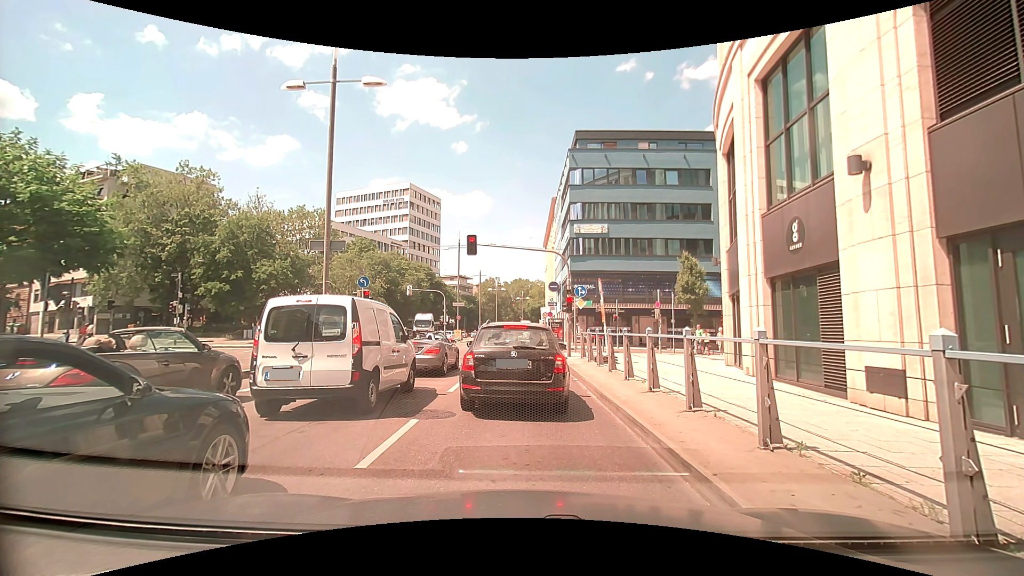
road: primary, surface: asphalt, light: Day
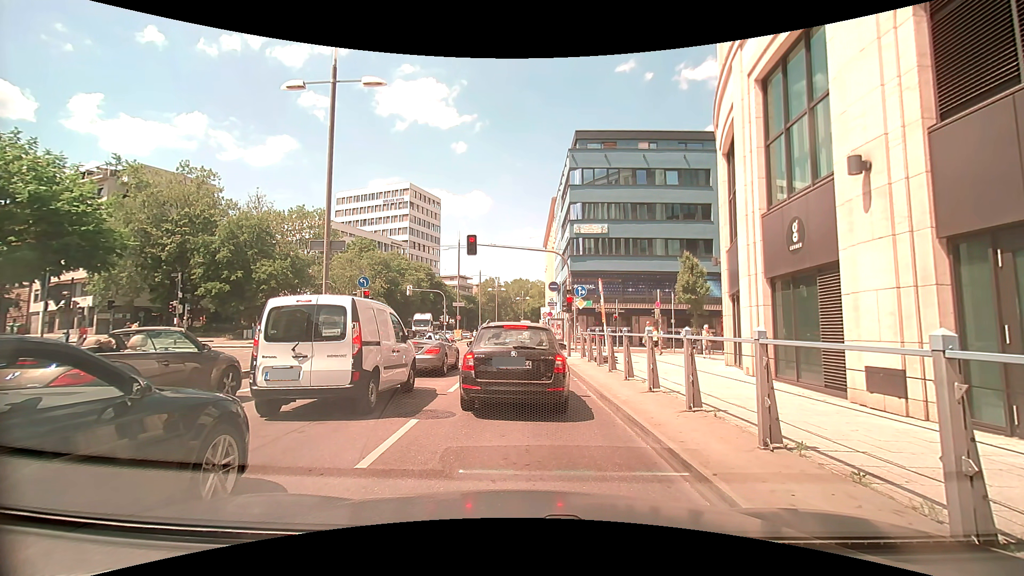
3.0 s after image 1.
(0.0, 0.0) m; 0°
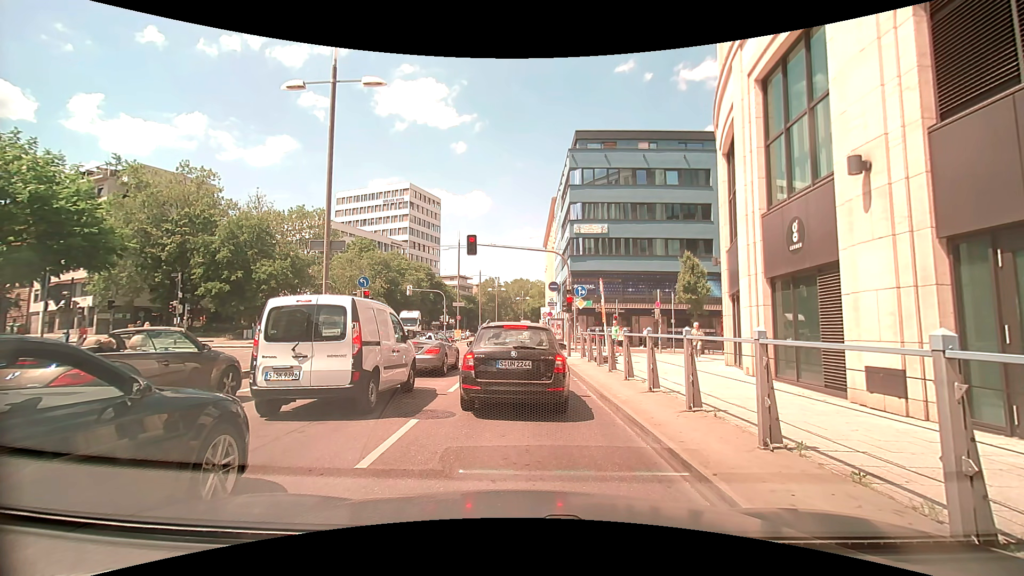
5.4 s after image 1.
(0.0, 0.0) m; 0°
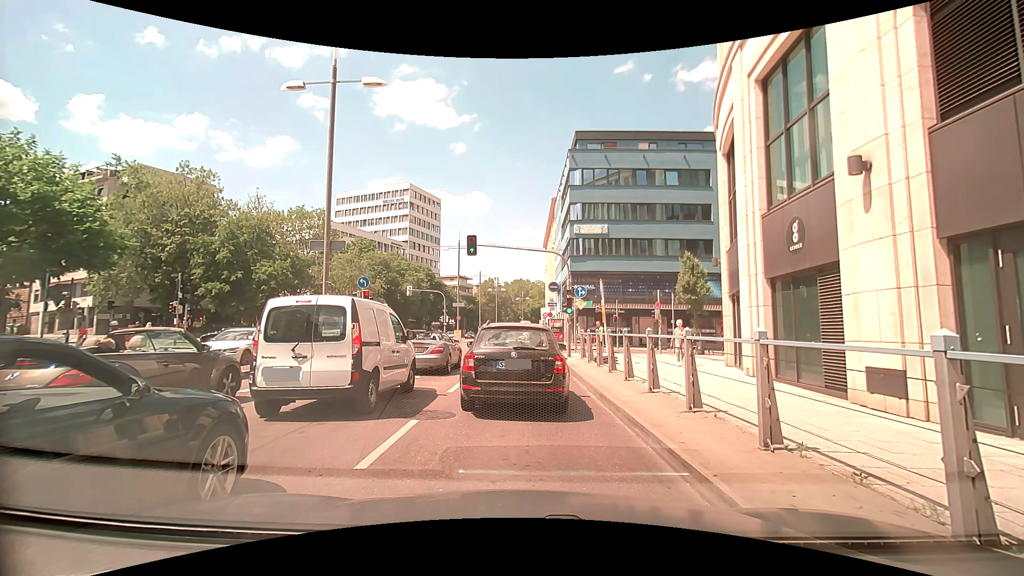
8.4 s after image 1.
(0.0, 0.0) m; 0°
